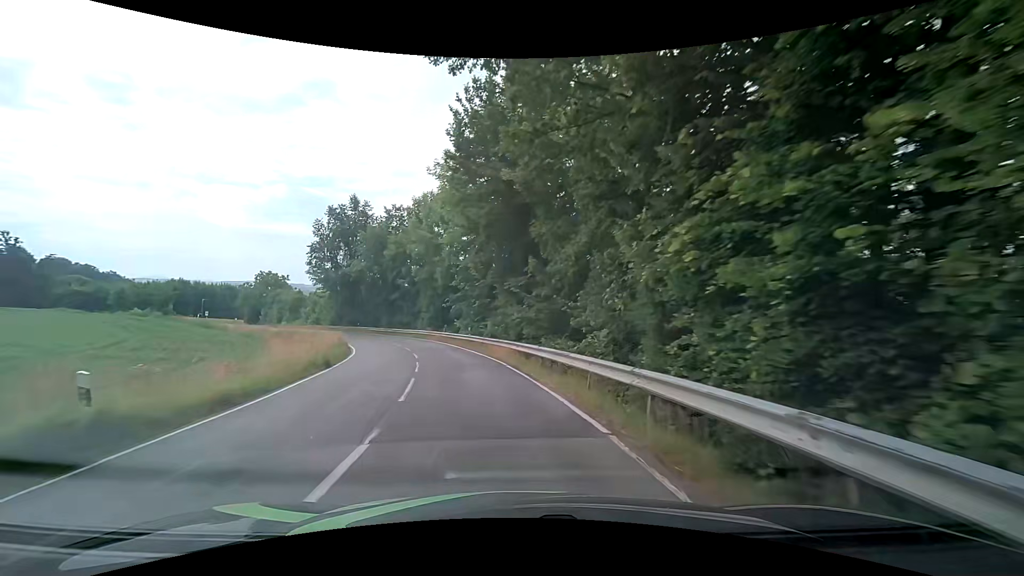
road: tertiary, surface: asphalt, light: Day
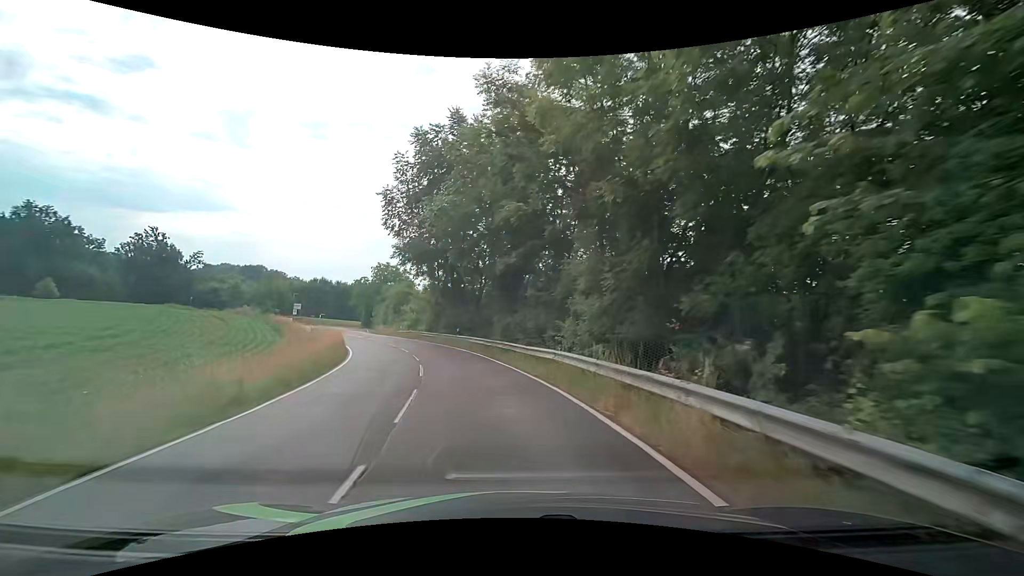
(-5.7, +31.9) m; -17°
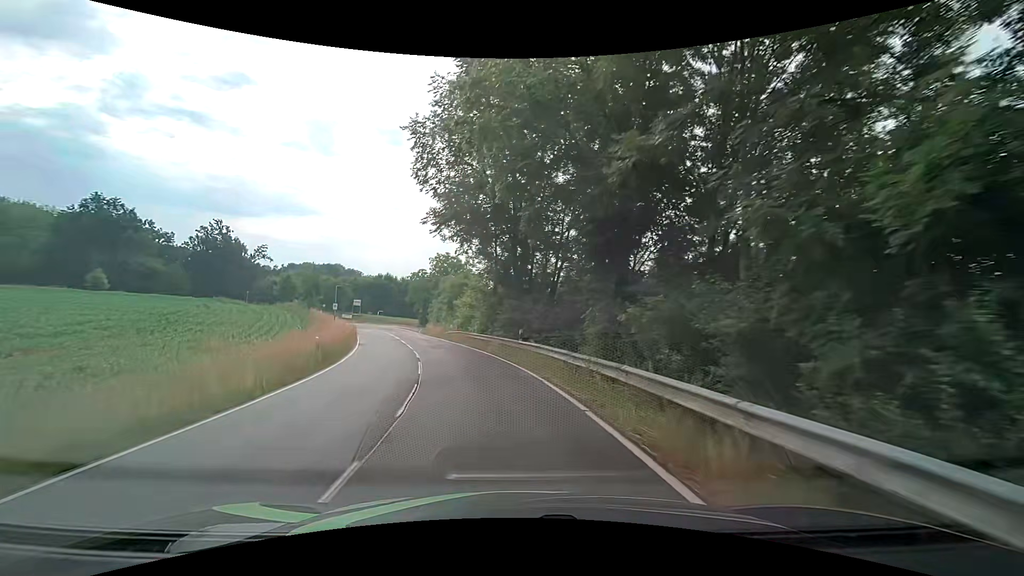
(-1.0, +13.4) m; -9°
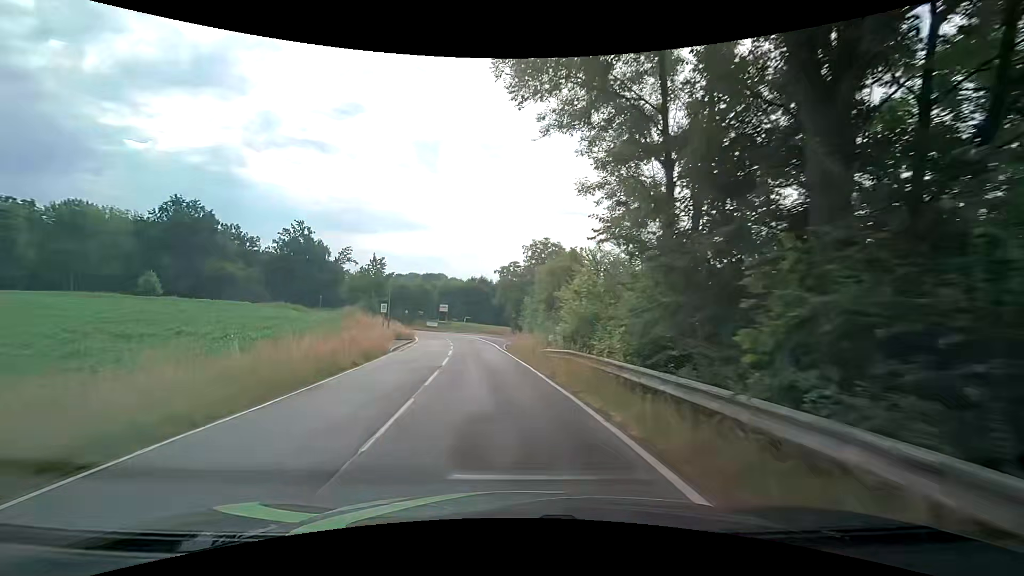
(-2.0, +20.4) m; -12°
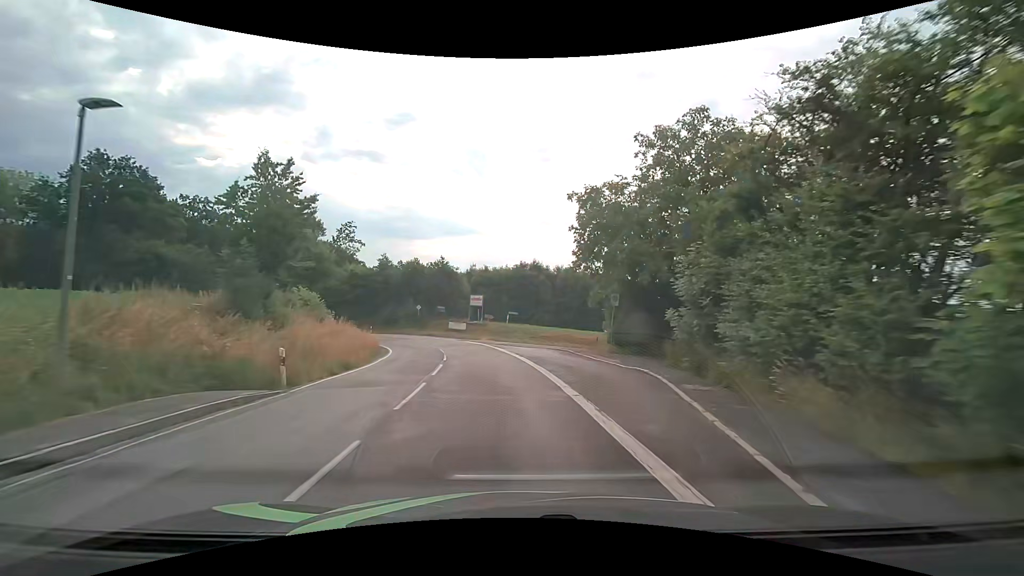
(-2.5, +34.9) m; -6°
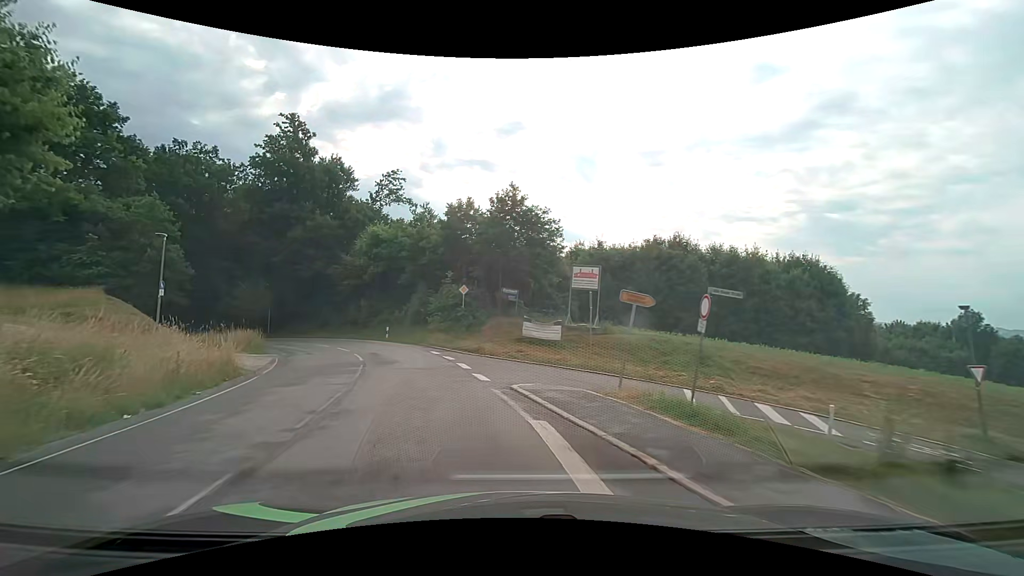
(-2.0, +31.8) m; -11°
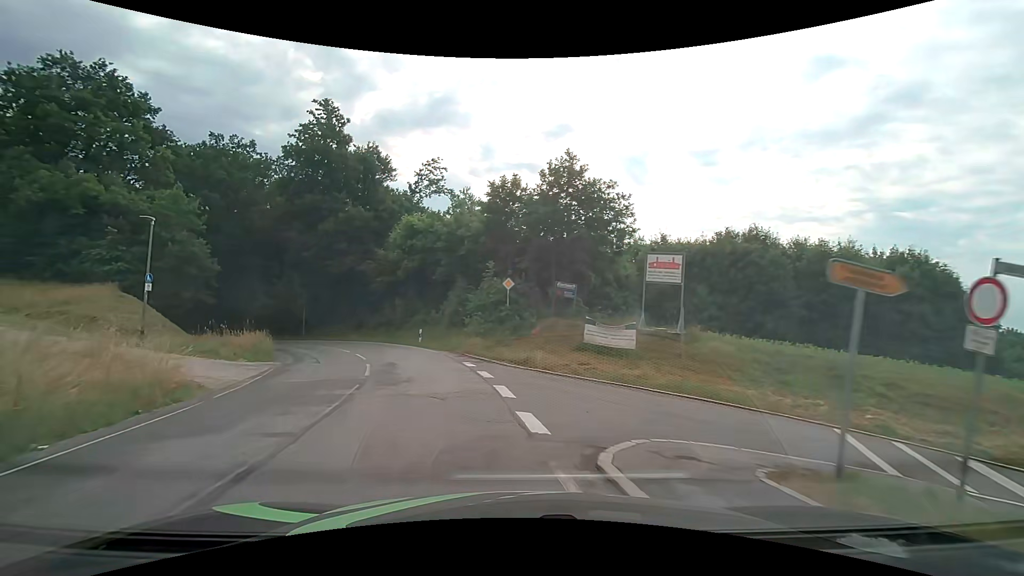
(-0.3, +5.6) m; -6°
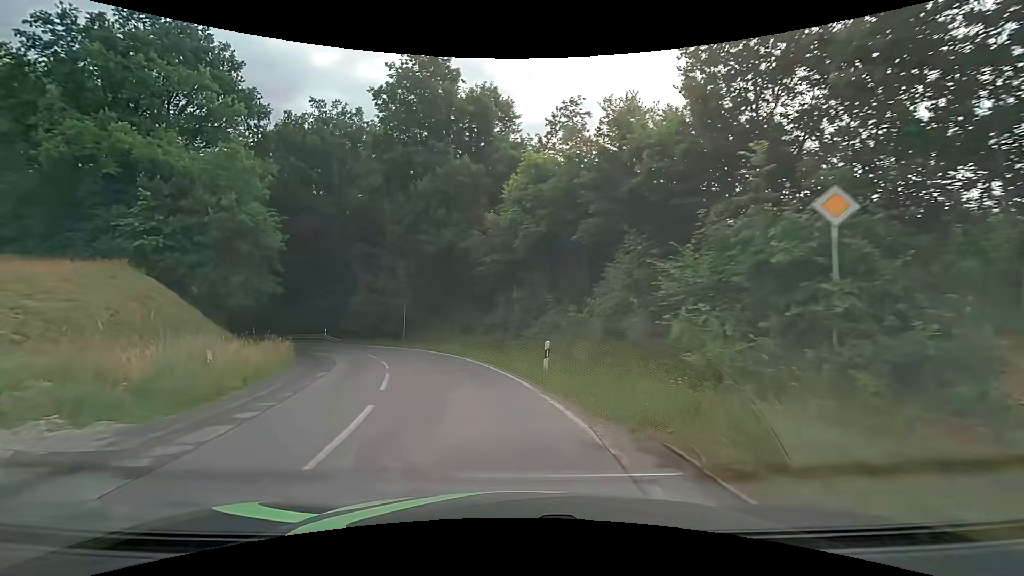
(-2.2, +15.4) m; -16°
(-1, +10) (-3, +20) (-6, +29) (-11, +38) (-18, +45) (-26, +51) (-35, +56) (-43, +61) (-53, +65) (-62, +69) m
